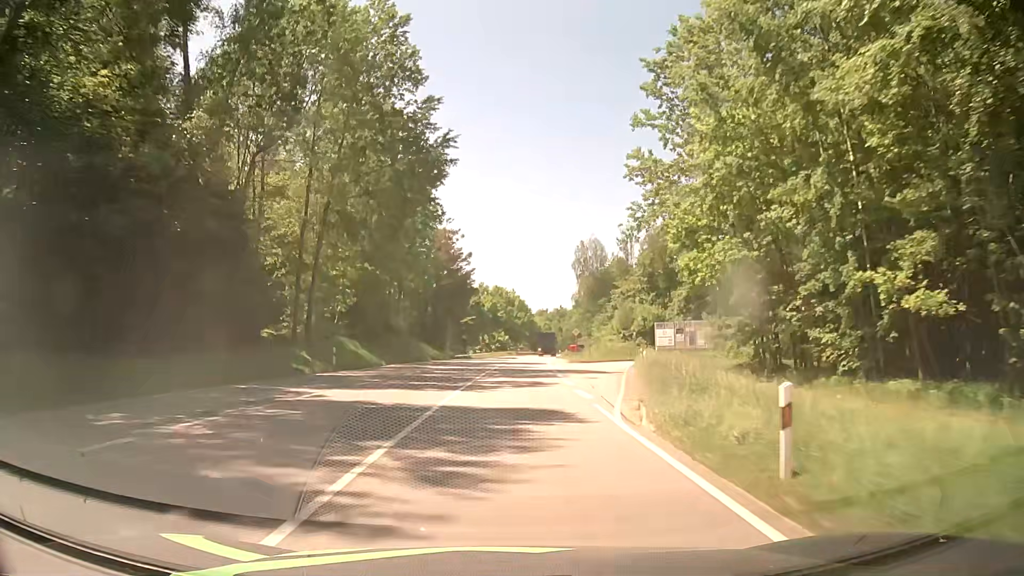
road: secondary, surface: asphalt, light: Day
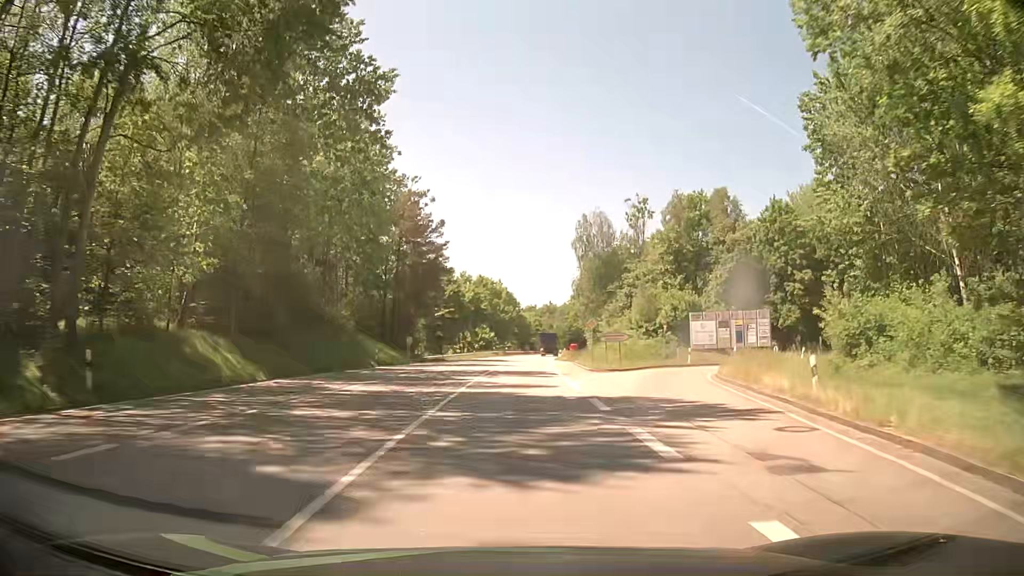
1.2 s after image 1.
(+0.3, +21.6) m; +1°
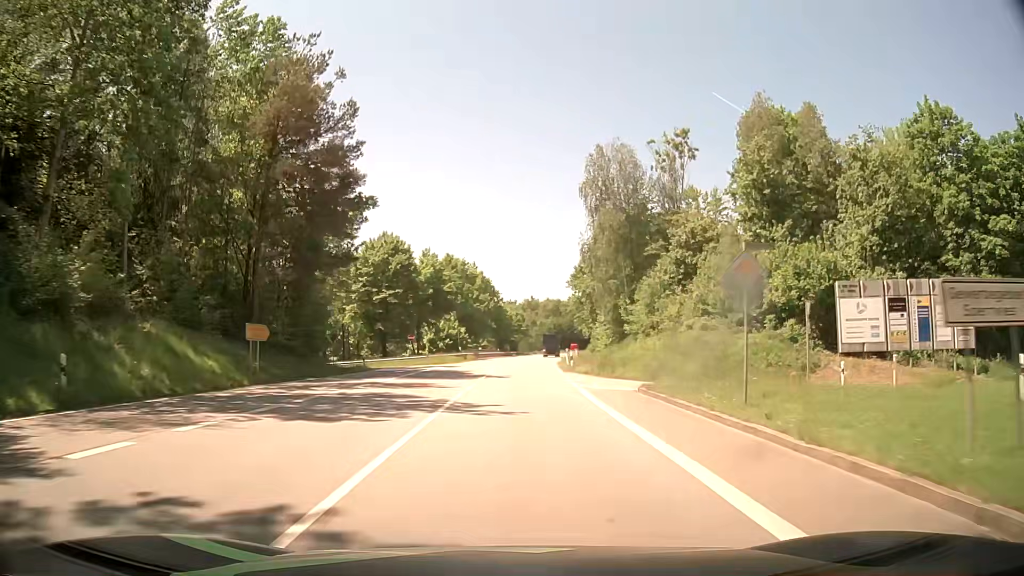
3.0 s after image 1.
(+0.6, +32.4) m; +2°
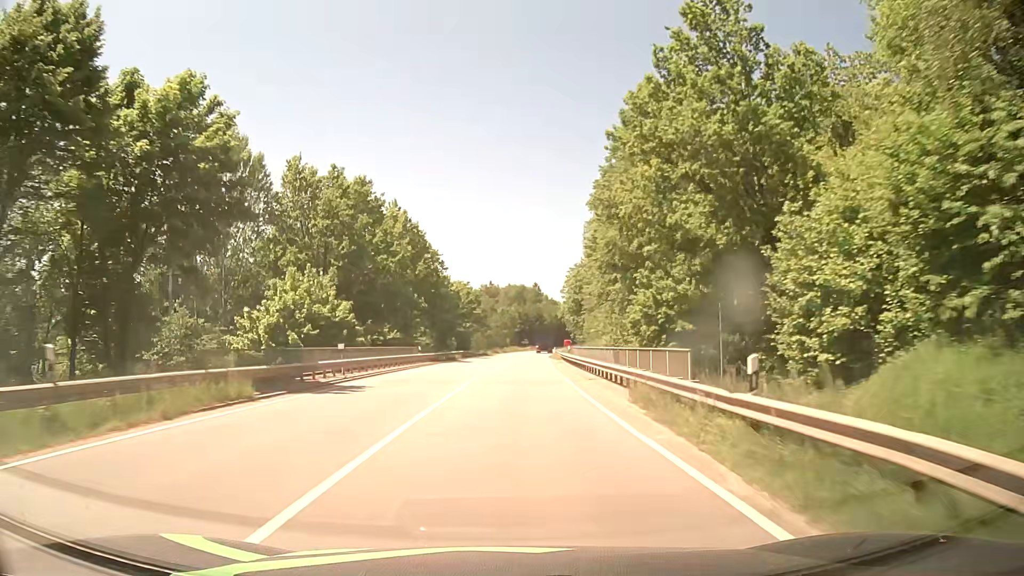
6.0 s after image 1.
(+1.6, +54.0) m; +3°
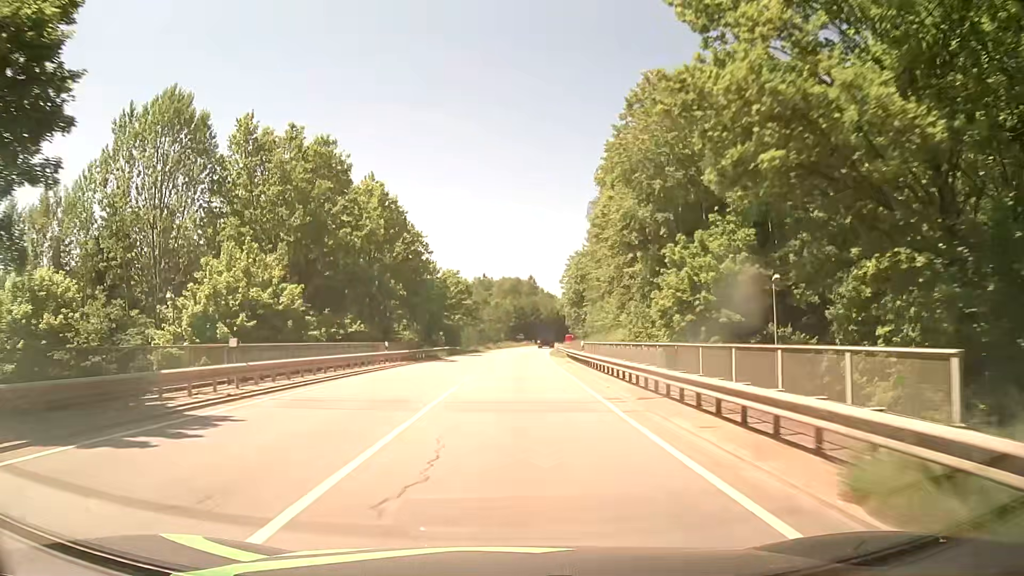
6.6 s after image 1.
(0.0, +10.8) m; 0°
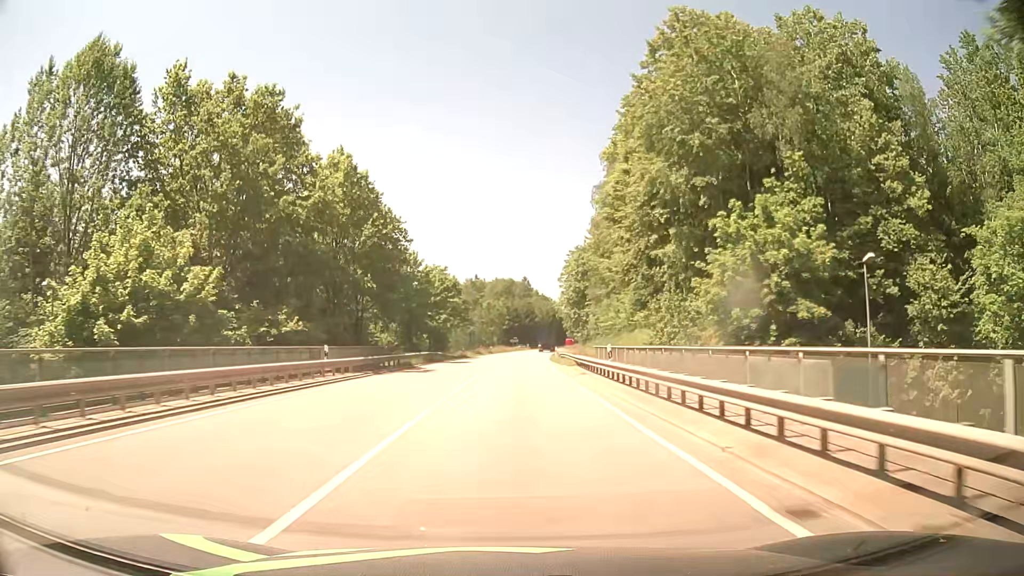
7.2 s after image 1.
(+0.1, +10.8) m; +1°
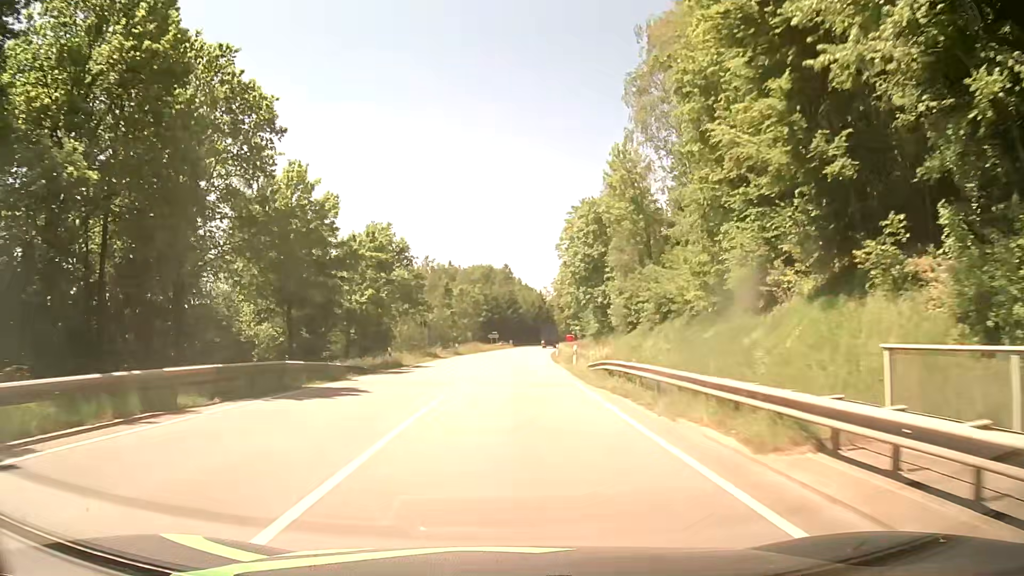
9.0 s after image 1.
(+0.4, +32.4) m; +1°
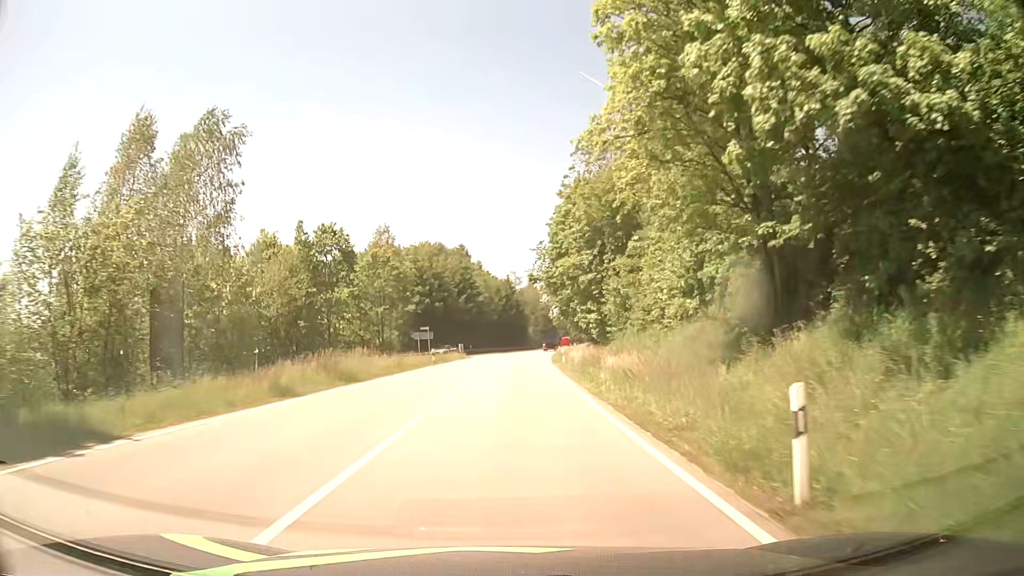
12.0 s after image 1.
(+1.7, +53.9) m; +3°
(0, +10) (0, +20) (0, +30) (+1, +40) (+1, +50) (+2, +60) (+3, +70) (+3, +80) (+4, +90) (+5, +100) m
